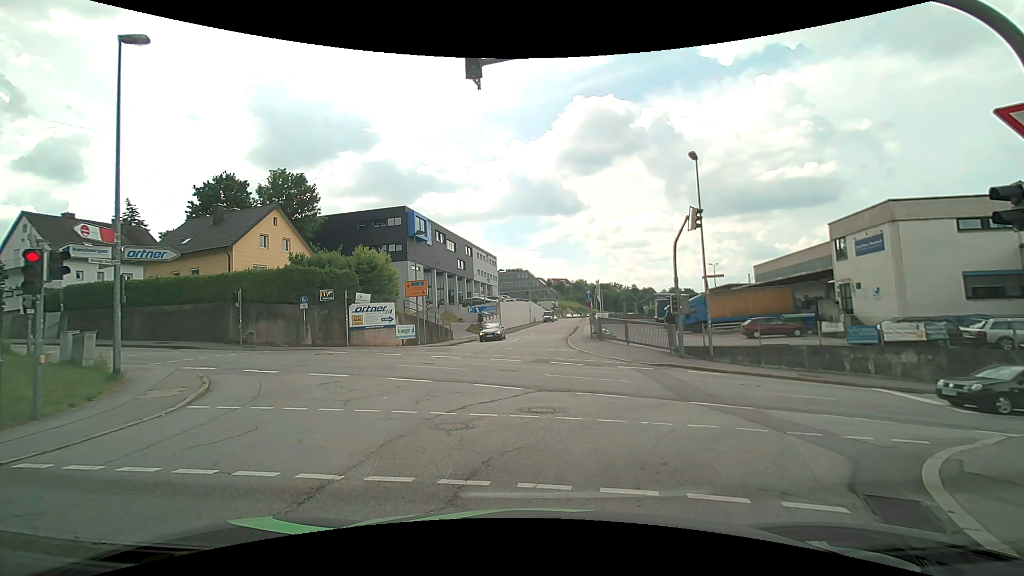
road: residential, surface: asphalt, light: Day
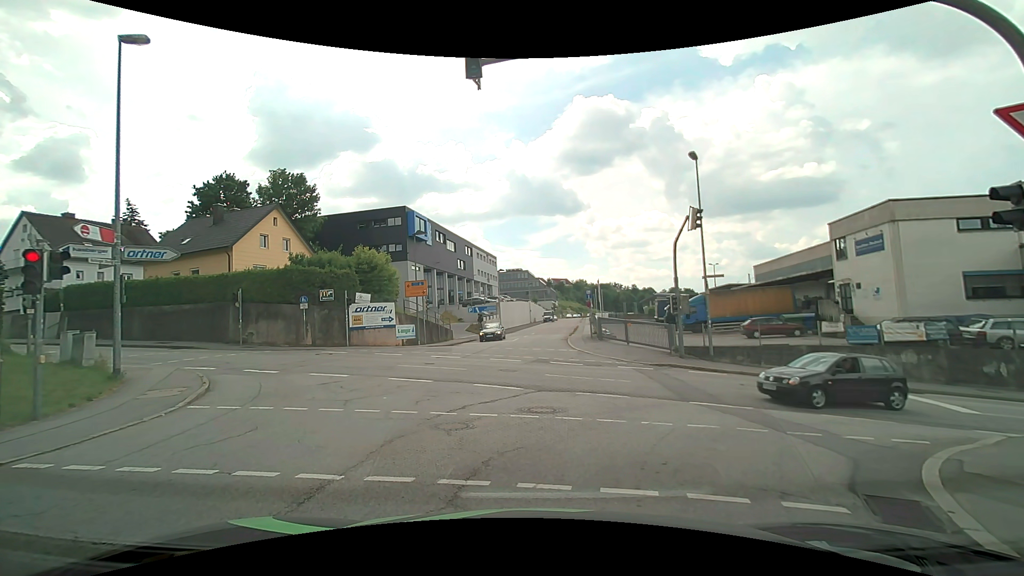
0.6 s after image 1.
(0.0, 0.0) m; 0°
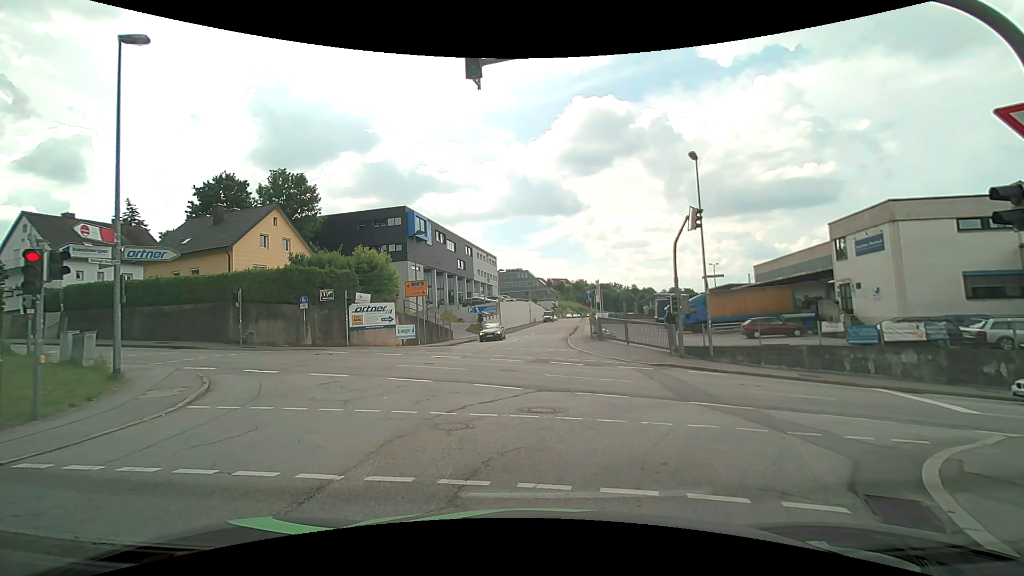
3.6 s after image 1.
(0.0, 0.0) m; 0°
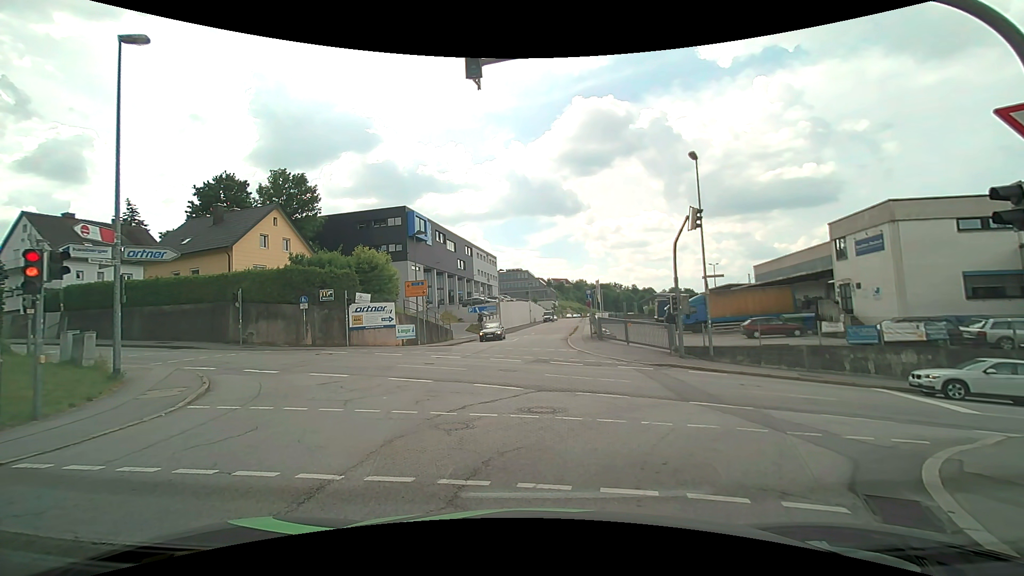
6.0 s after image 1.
(0.0, 0.0) m; 0°
(+1, +10) (+2, +20) (+2, +30) (+3, +40) (+5, +50) (+7, +60) (+9, +69) (+11, +79) (+12, +89) (+14, +99) m
